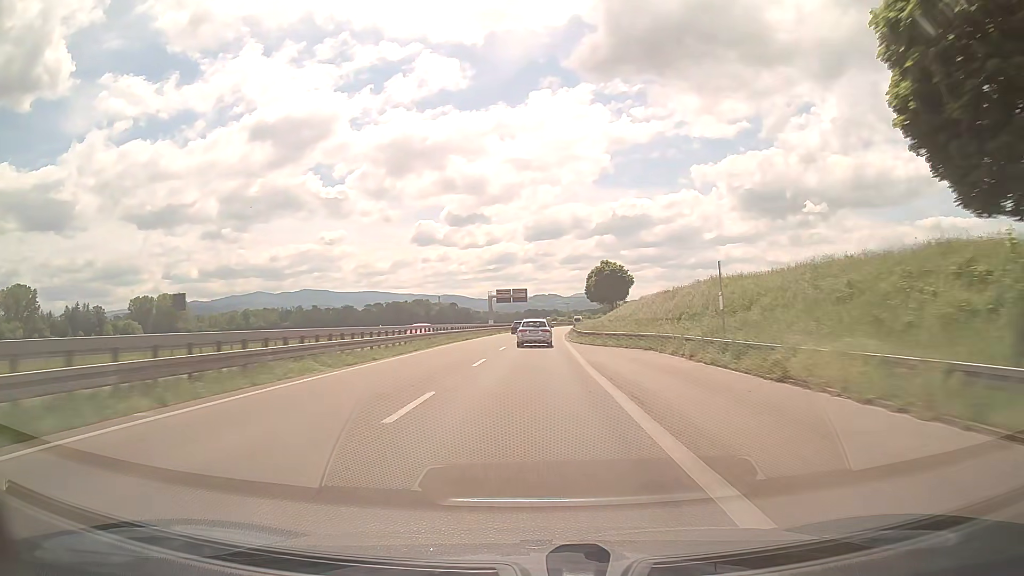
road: trunk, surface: asphalt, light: Day
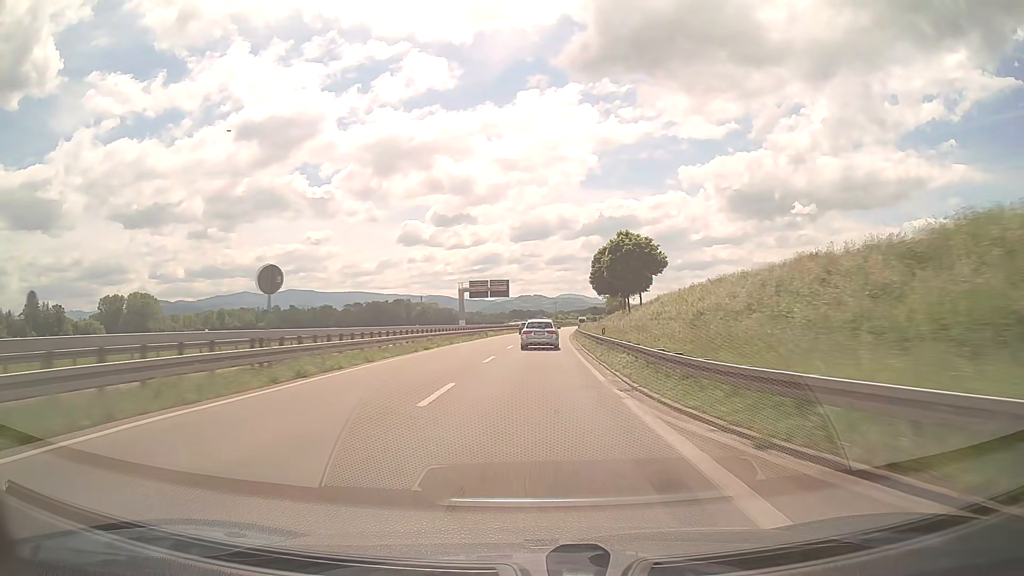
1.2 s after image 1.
(+0.4, +34.1) m; +1°
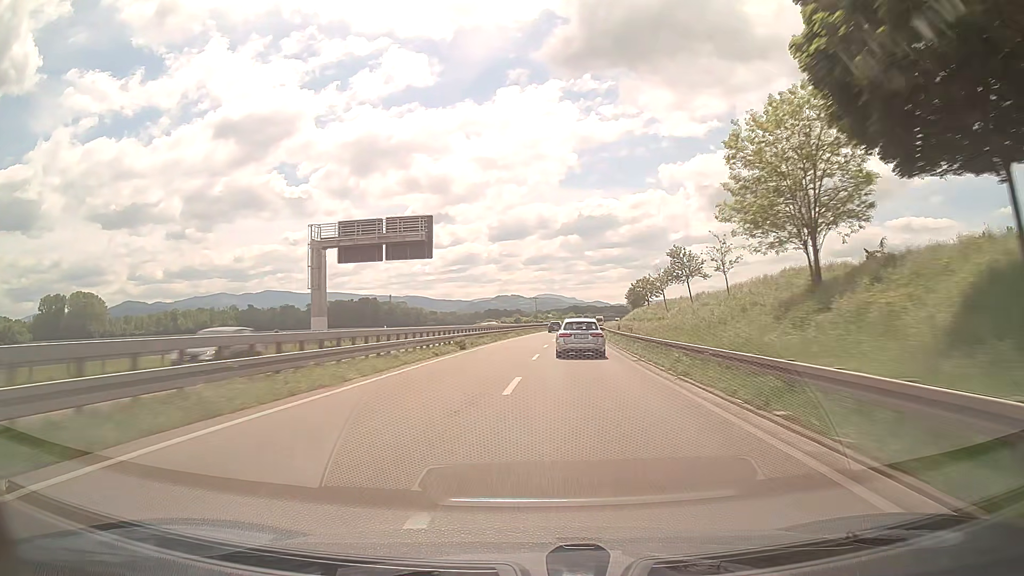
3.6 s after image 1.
(+1.4, +70.0) m; +2°
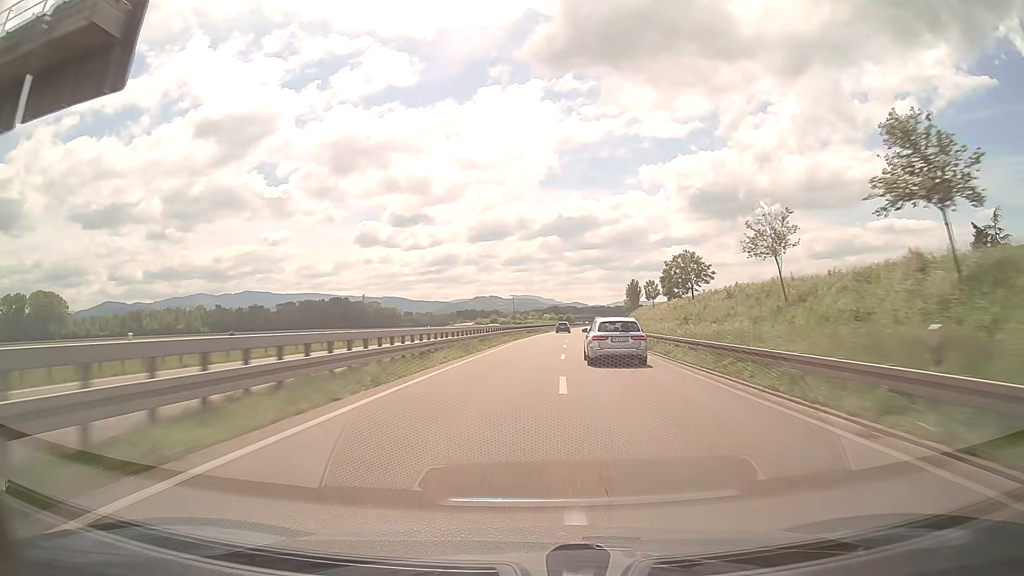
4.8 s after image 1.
(+0.6, +35.9) m; +2°
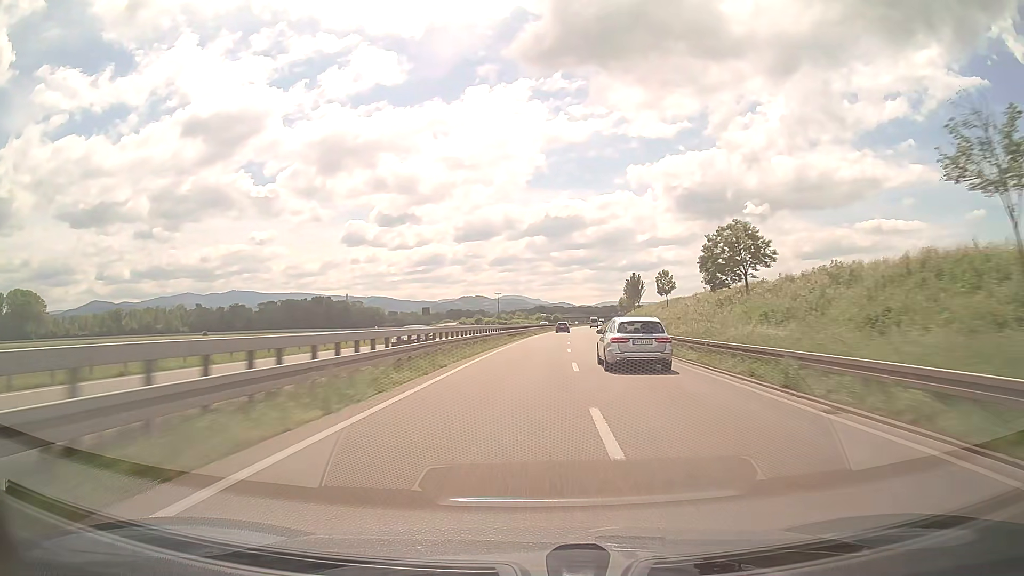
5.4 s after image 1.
(+0.2, +18.1) m; +1°
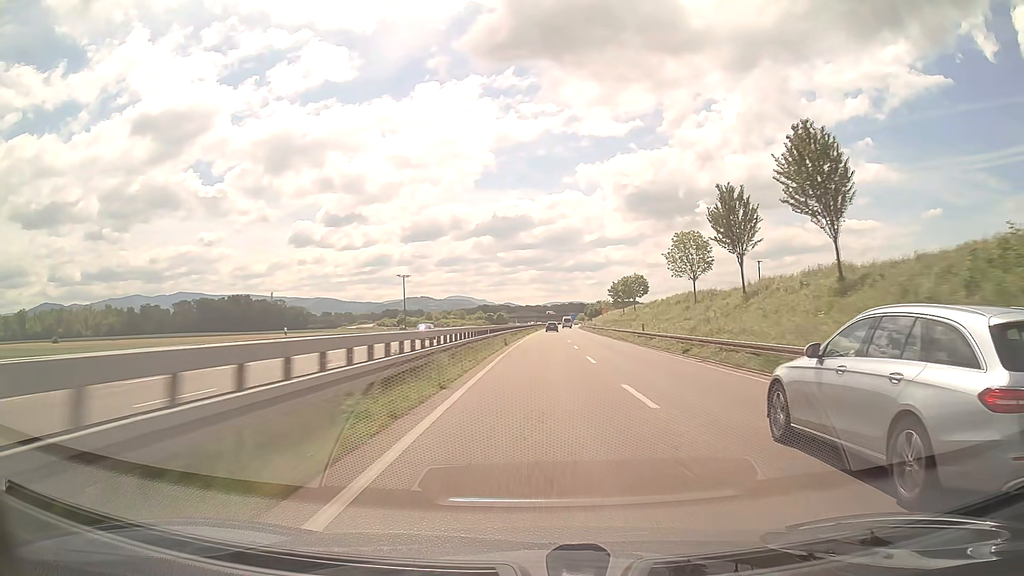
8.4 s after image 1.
(+4.1, +92.1) m; +5°
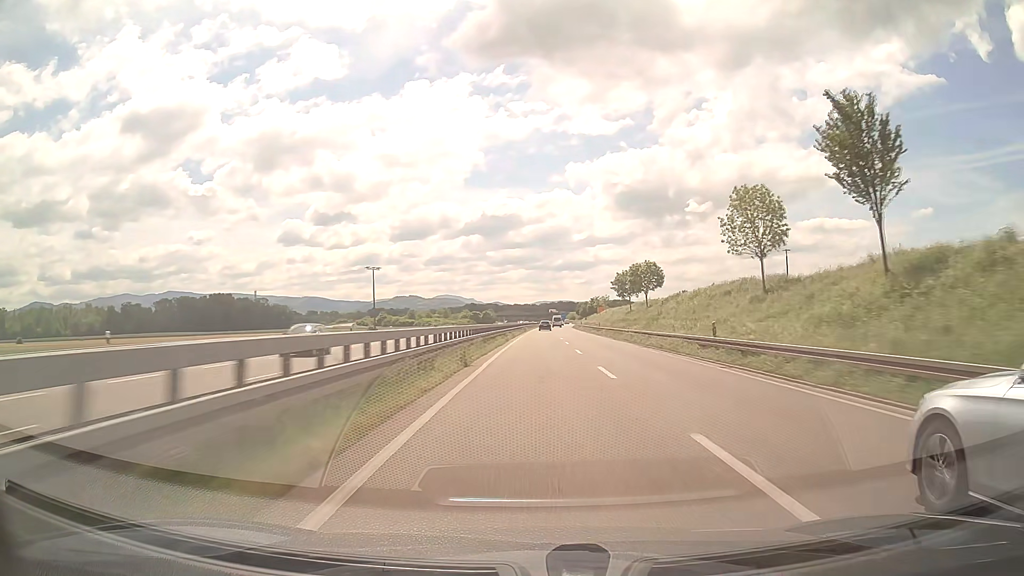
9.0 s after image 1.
(+0.2, +18.7) m; +1°
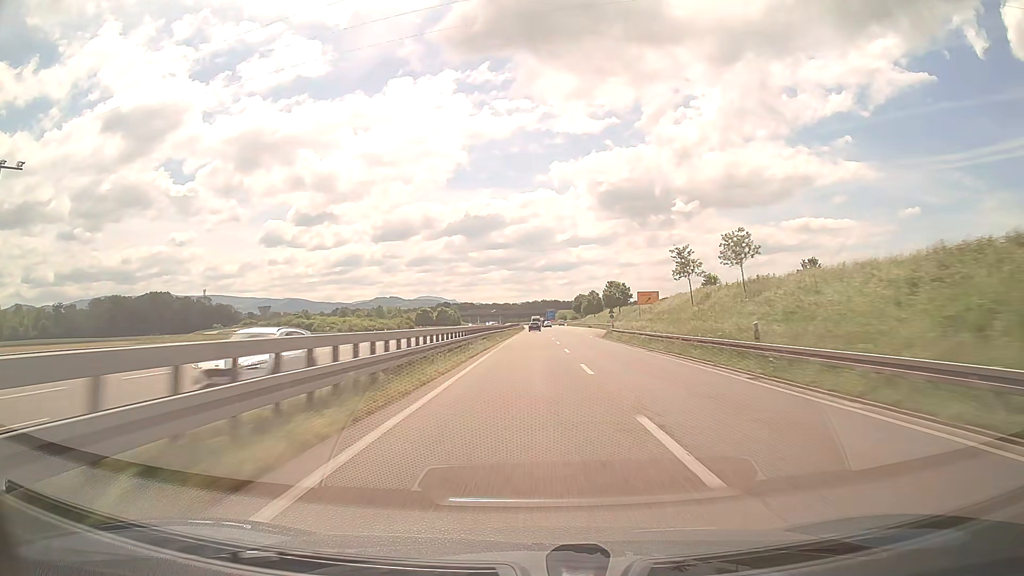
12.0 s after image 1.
(+1.9, +94.3) m; +2°
(0, +10) (0, +20) (0, +30) (0, +40) (0, +50) (0, +60) (0, +70) (0, +80) (0, +90) (0, +100) m
